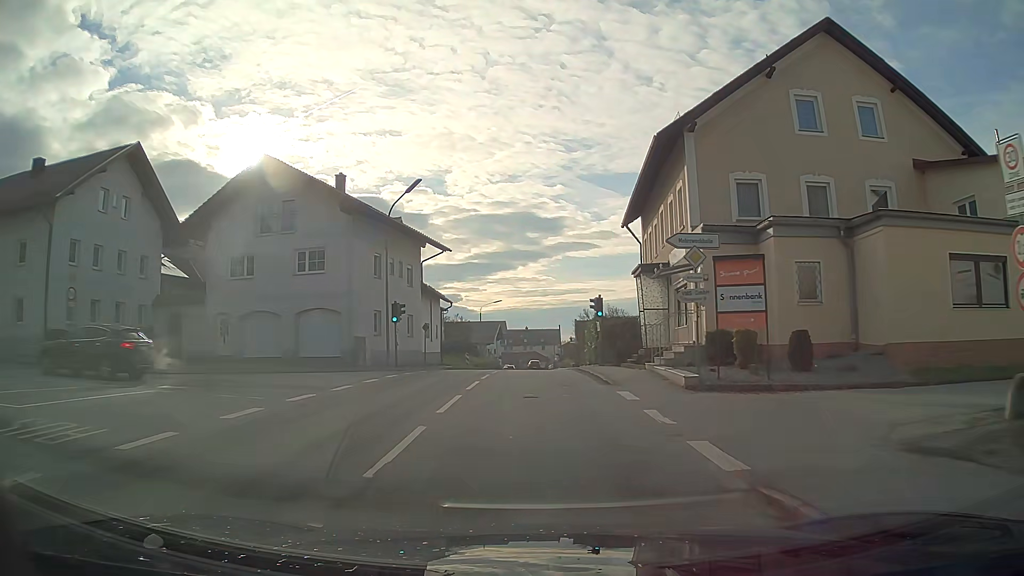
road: tertiary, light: Day
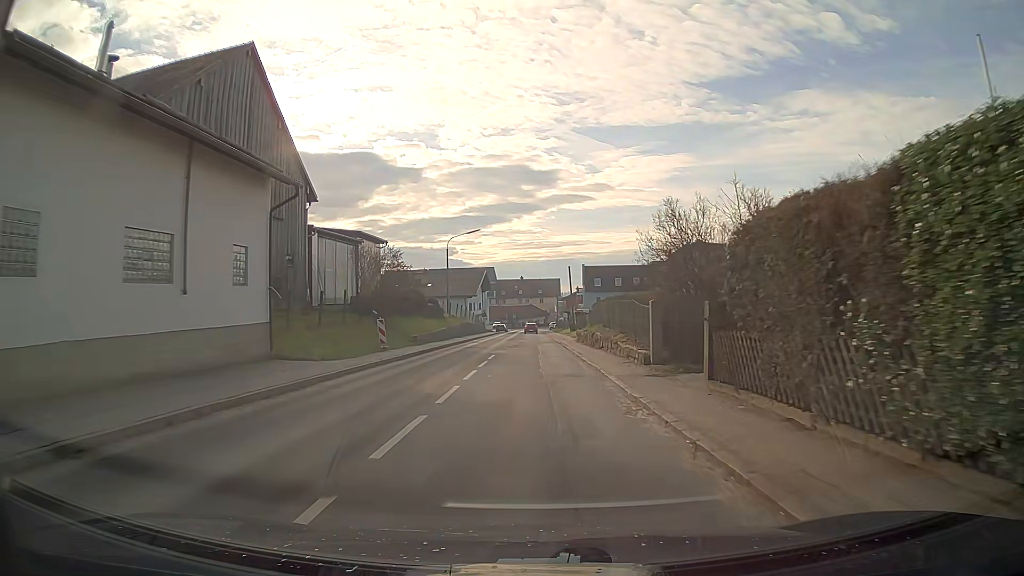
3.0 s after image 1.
(+0.2, +34.7) m; +1°
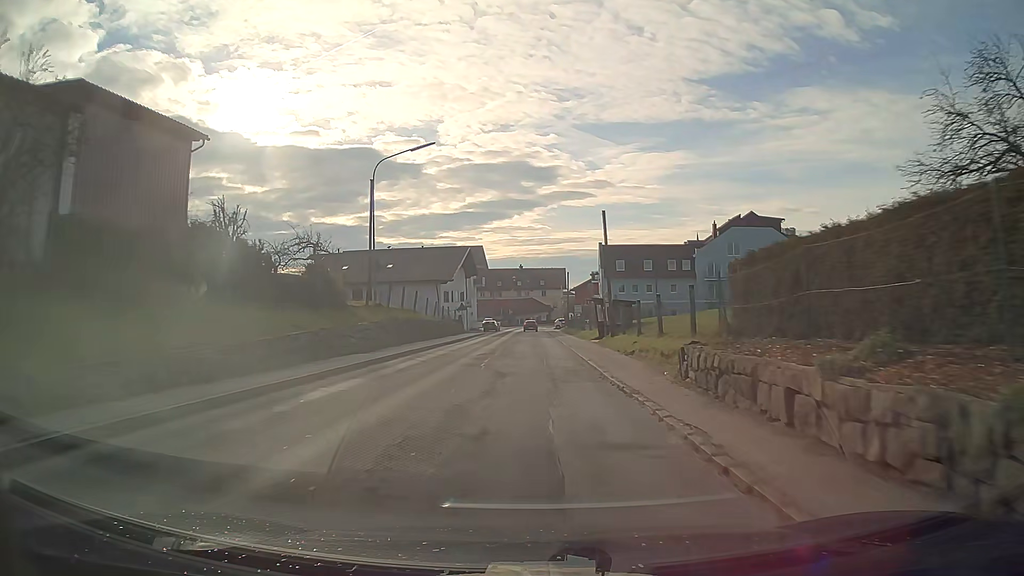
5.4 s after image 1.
(-0.1, +30.7) m; 0°
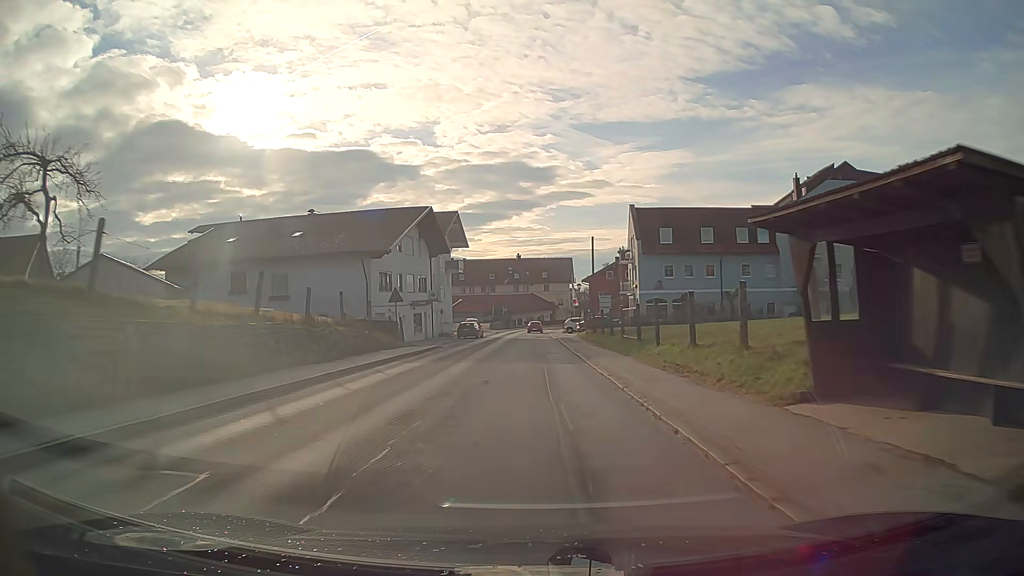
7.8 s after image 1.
(-0.1, +31.4) m; 0°
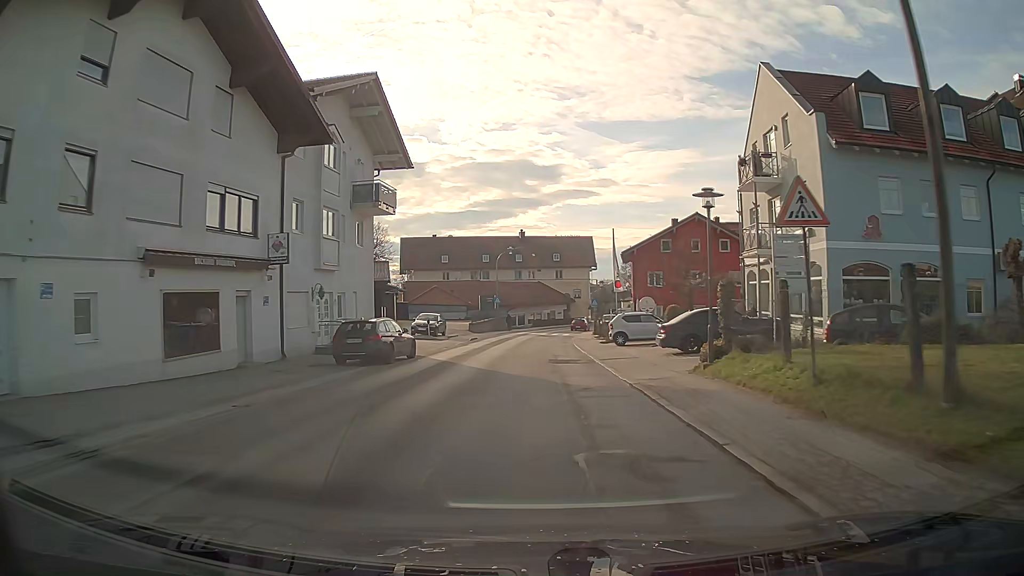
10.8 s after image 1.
(-0.2, +37.0) m; -1°
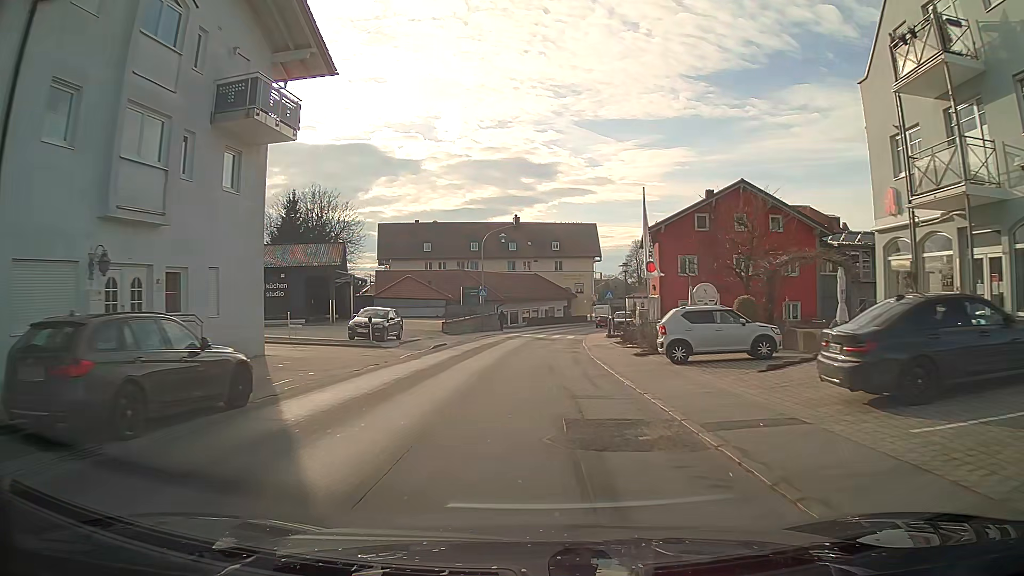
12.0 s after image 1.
(+0.1, +14.0) m; +1°
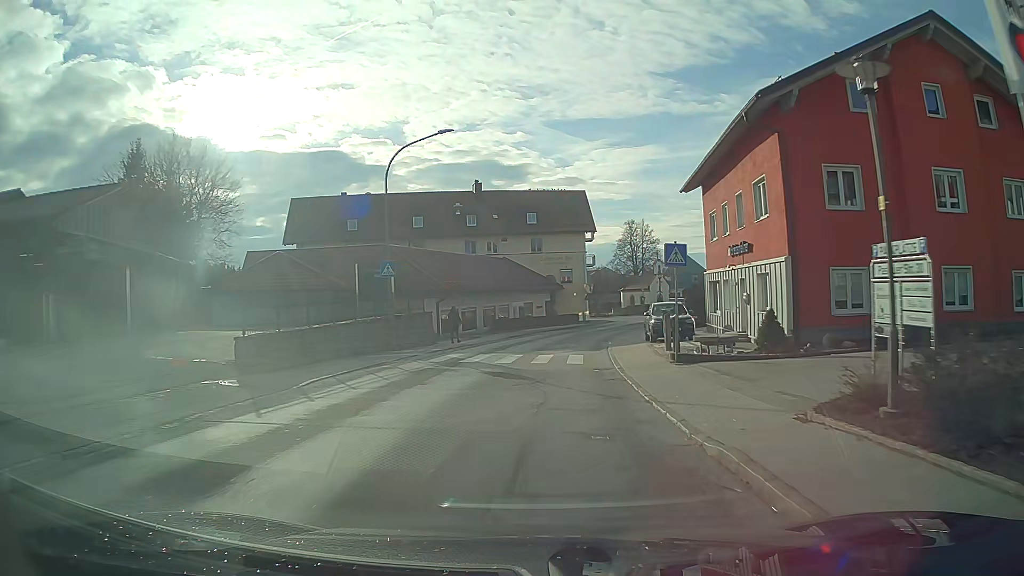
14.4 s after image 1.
(+0.4, +26.8) m; +2°
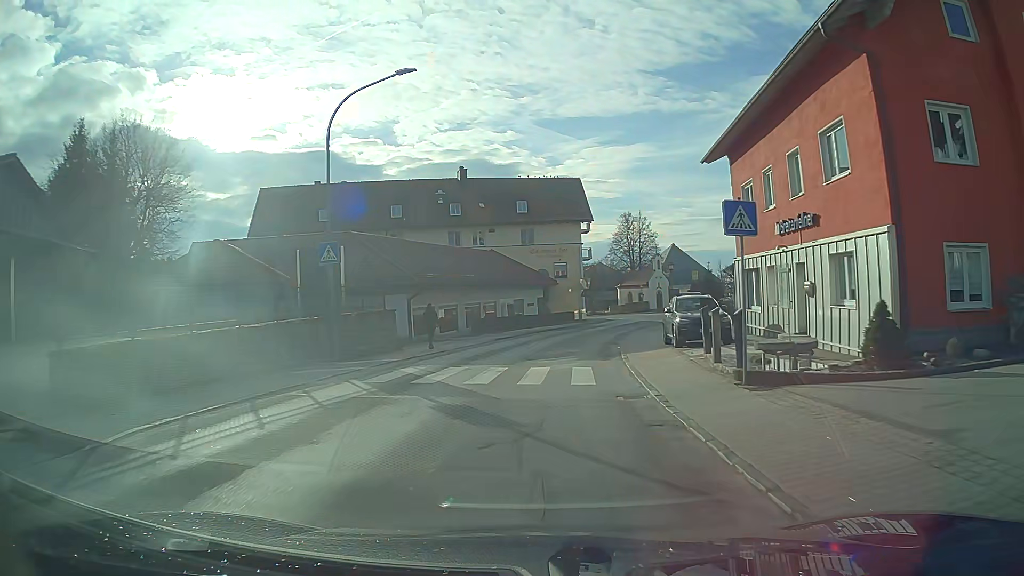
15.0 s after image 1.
(+0.1, +6.4) m; +1°
(0, +10) (+1, +20) (+2, +30) (+4, +40) (+6, +49) (+9, +59) (+13, +68) (+16, +78) (+9, +85) (-1, +84) m
